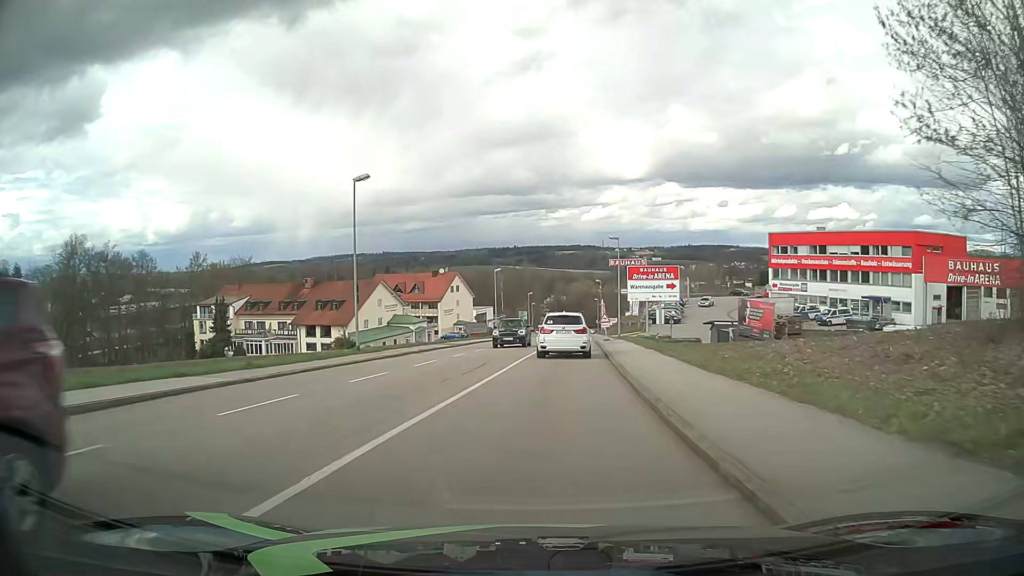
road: tertiary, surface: asphalt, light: Day
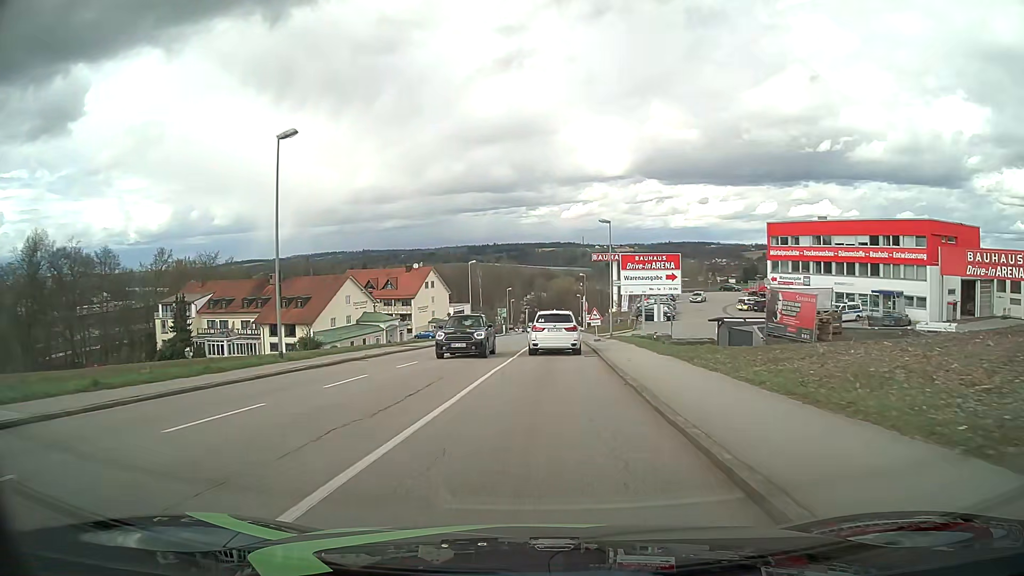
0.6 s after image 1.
(+0.1, +7.5) m; +2°
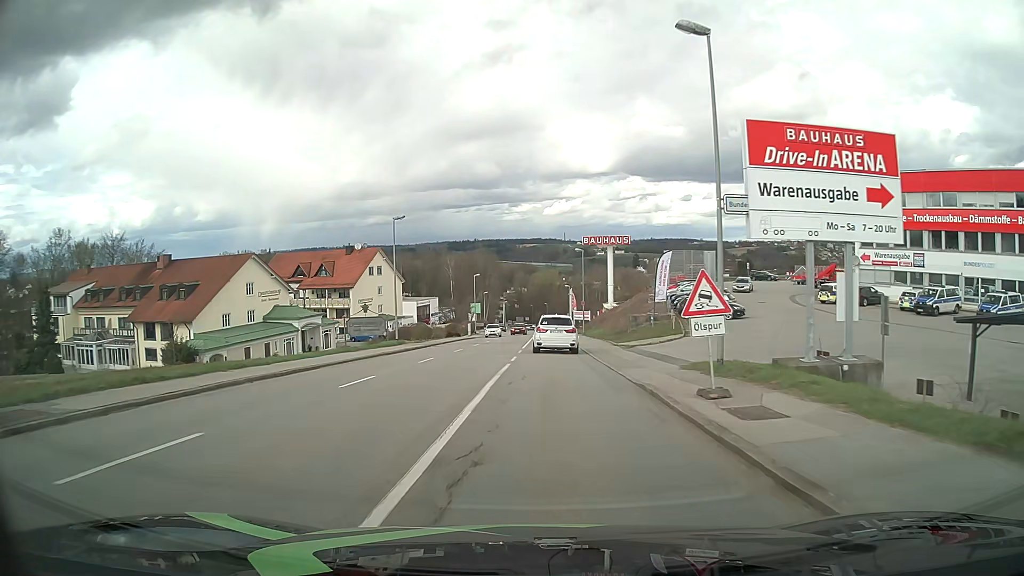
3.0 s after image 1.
(+0.7, +30.5) m; +2°
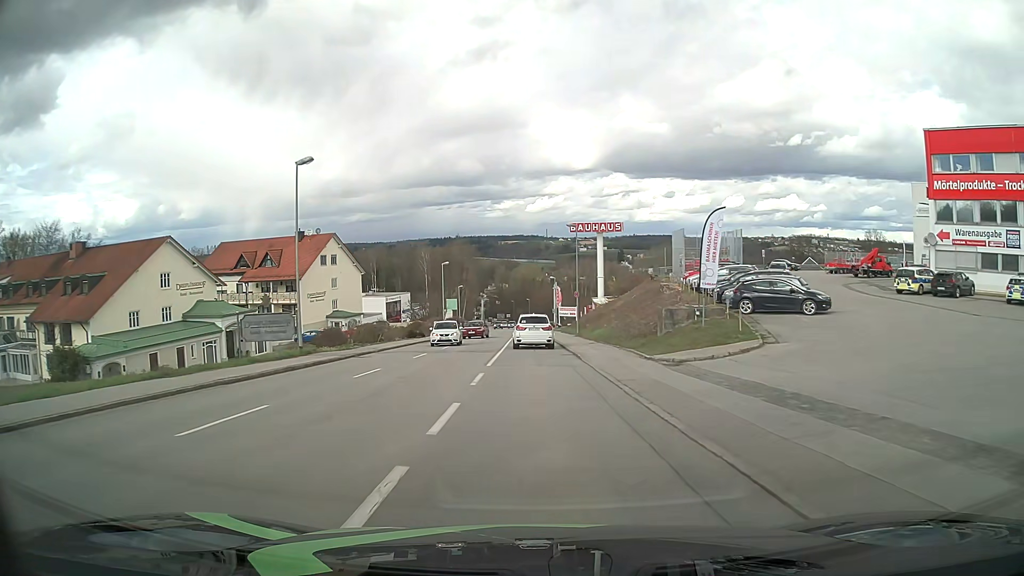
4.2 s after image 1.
(+0.1, +15.2) m; +1°
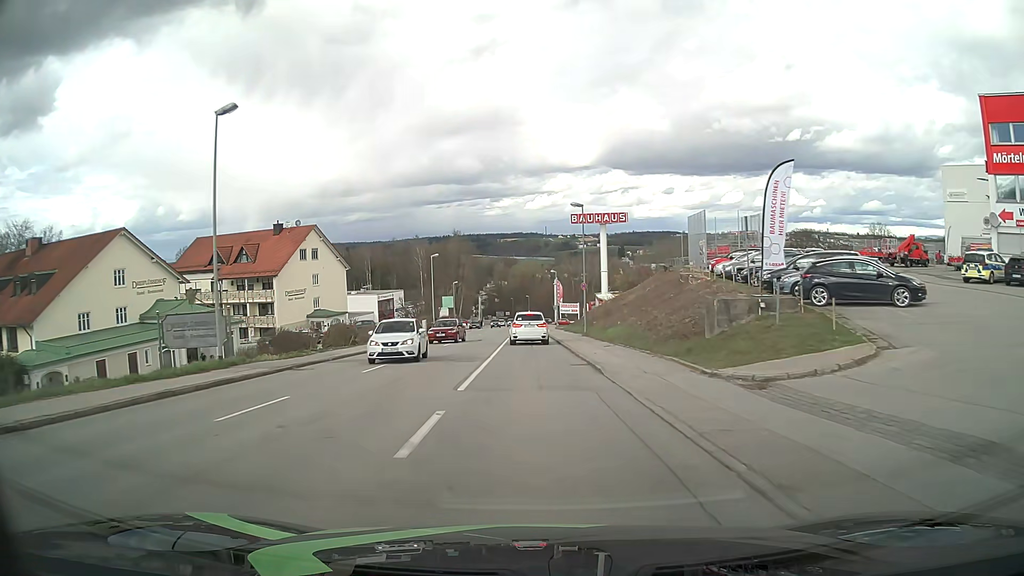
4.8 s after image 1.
(0.0, +7.6) m; 0°
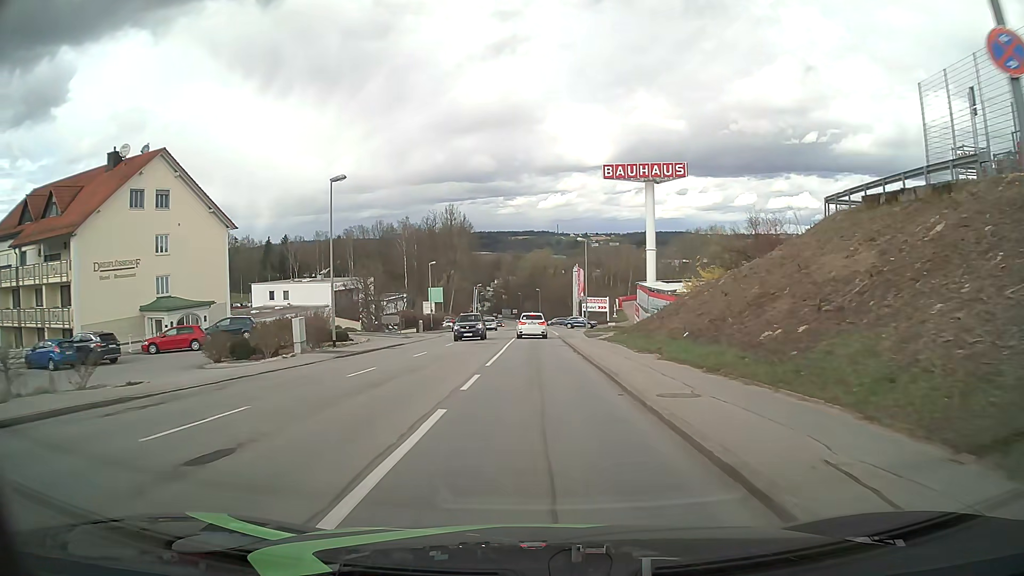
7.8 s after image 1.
(-0.2, +38.0) m; -1°
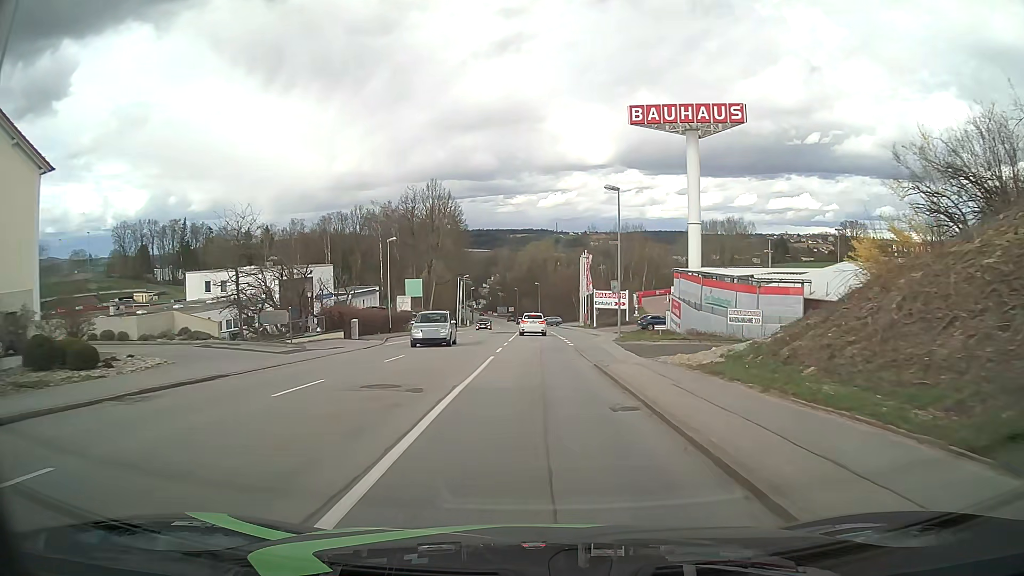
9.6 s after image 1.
(0.0, +22.8) m; 0°
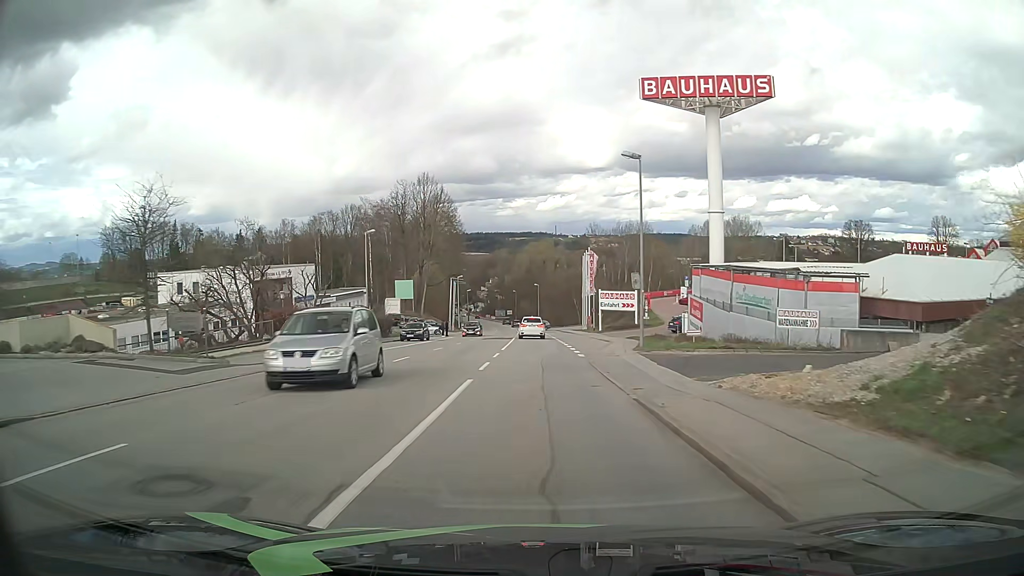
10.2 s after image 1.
(0.0, +7.6) m; 0°
(0, +10) (0, +20) (0, +30) (0, +40) (0, +50) (0, +60) (0, +70) (0, +80) (-1, +90) (-1, +100) m
